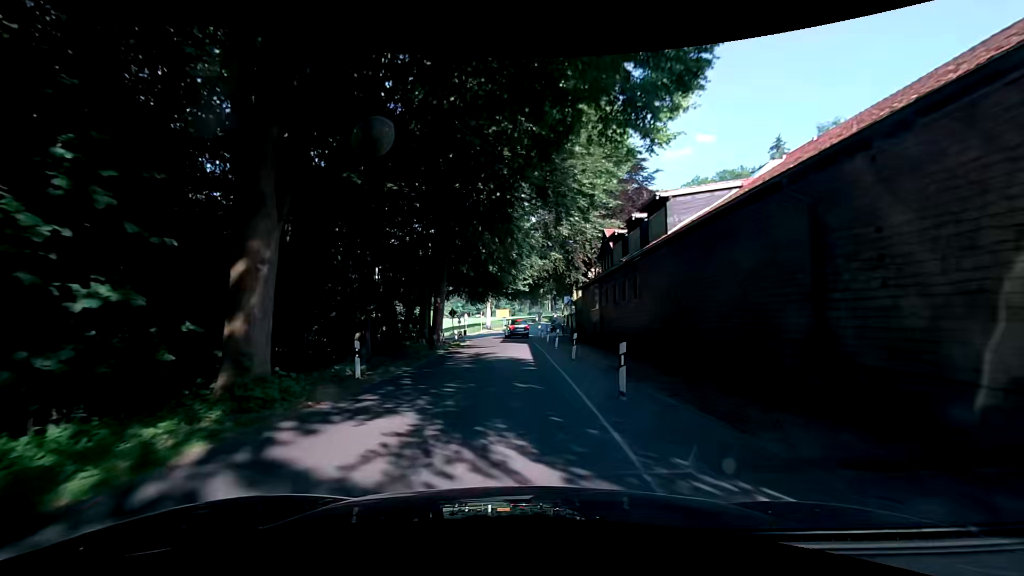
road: tertiary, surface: asphalt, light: Day
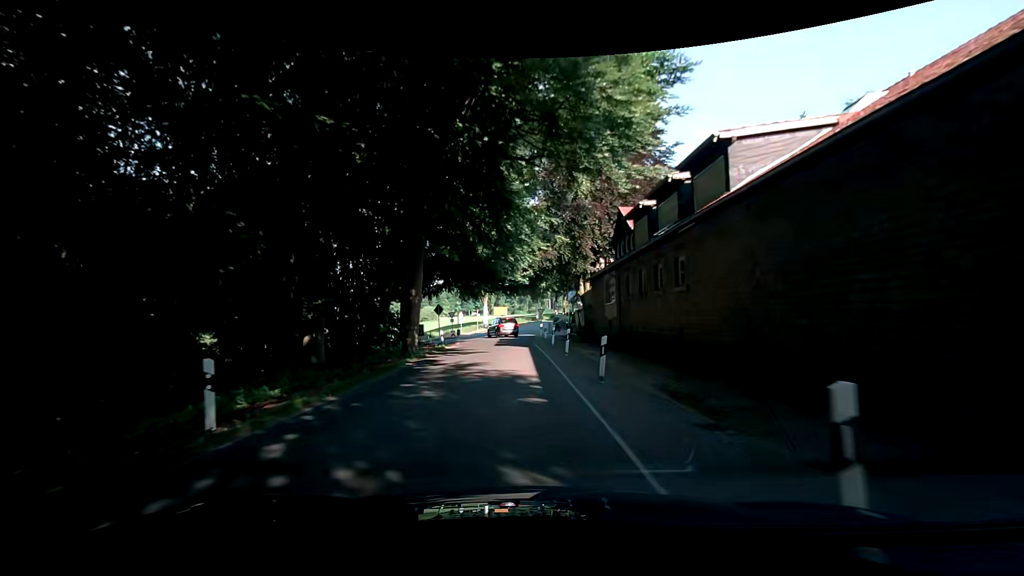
(0.0, +6.5) m; 0°
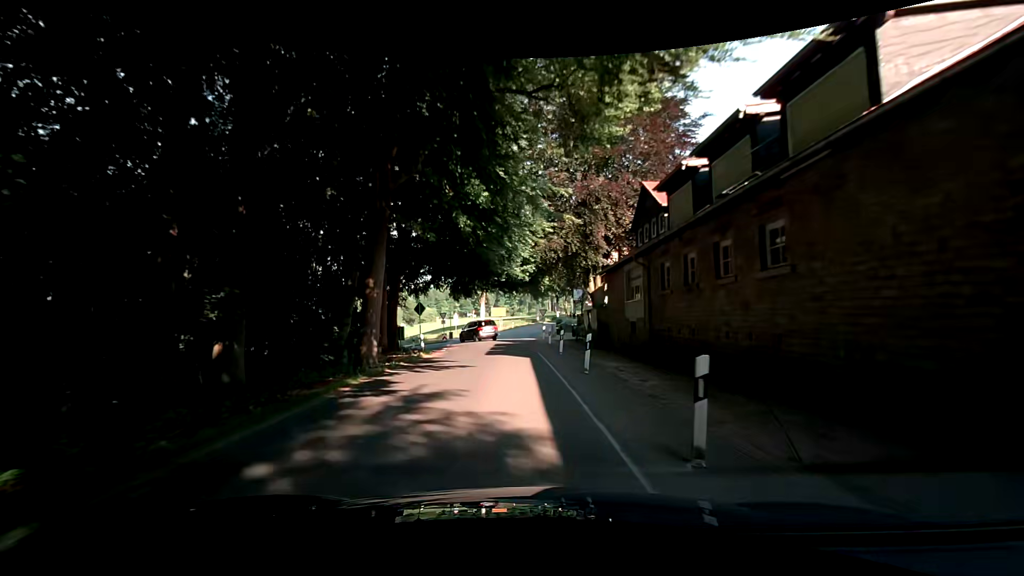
(+0.1, +6.3) m; 0°
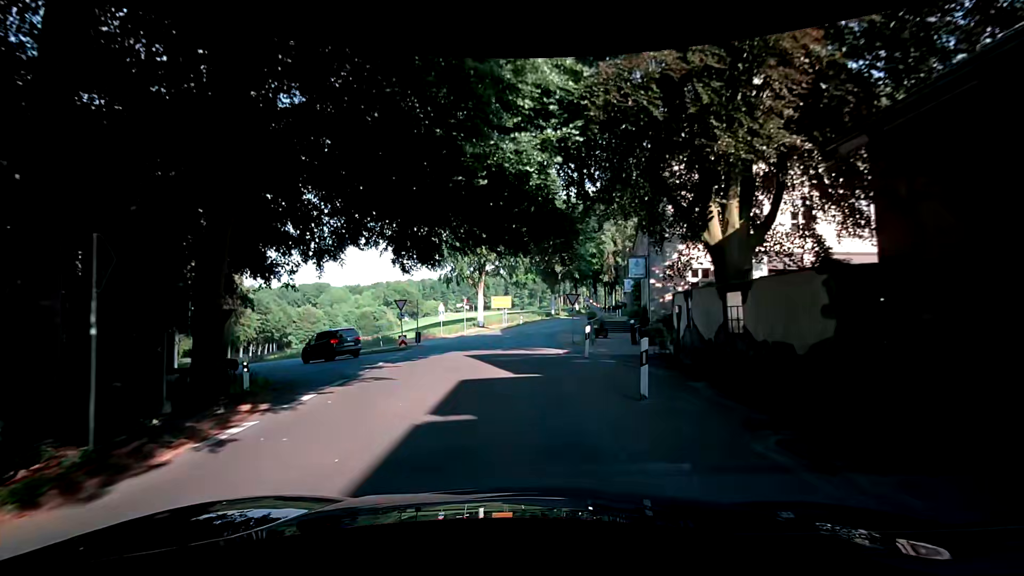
(-0.3, +21.8) m; -1°
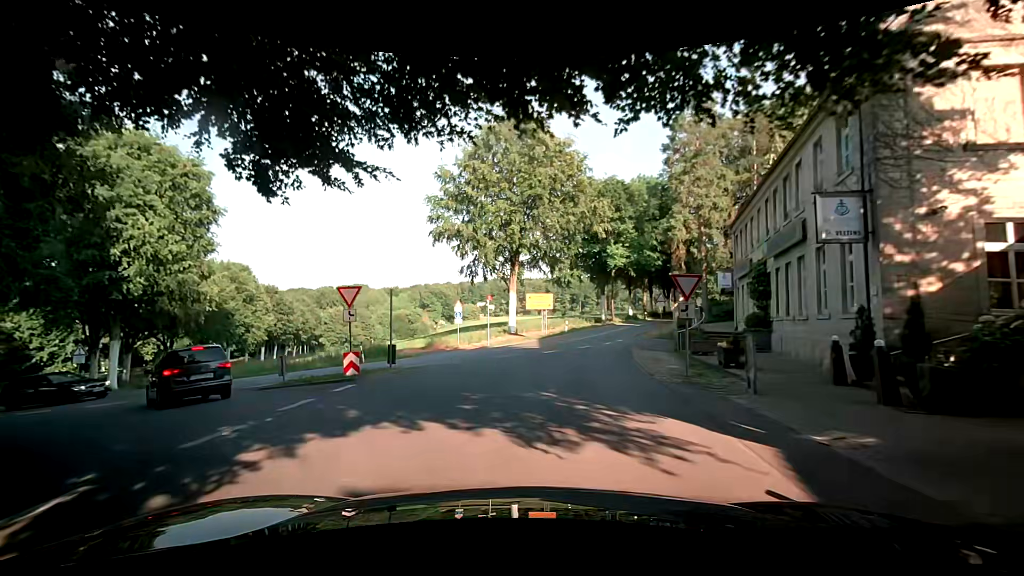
(-0.2, +14.6) m; -3°
